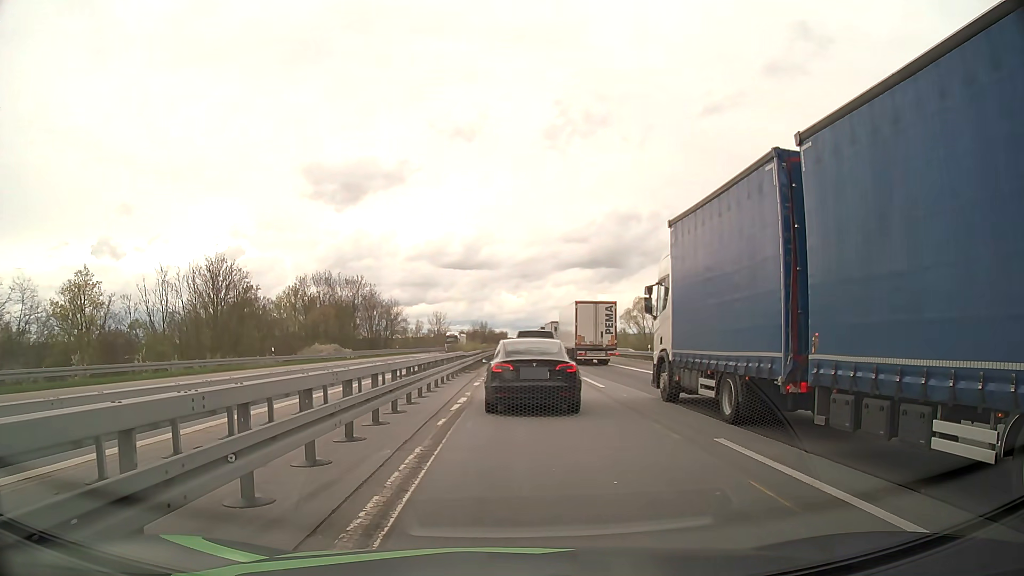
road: motorway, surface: asphalt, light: Day
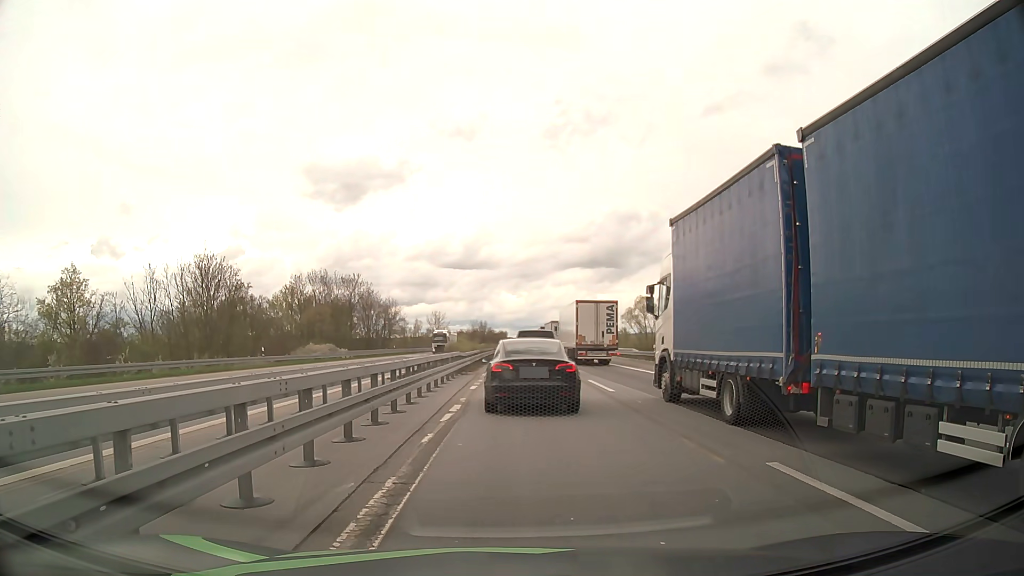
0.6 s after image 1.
(0.0, +2.0) m; +1°
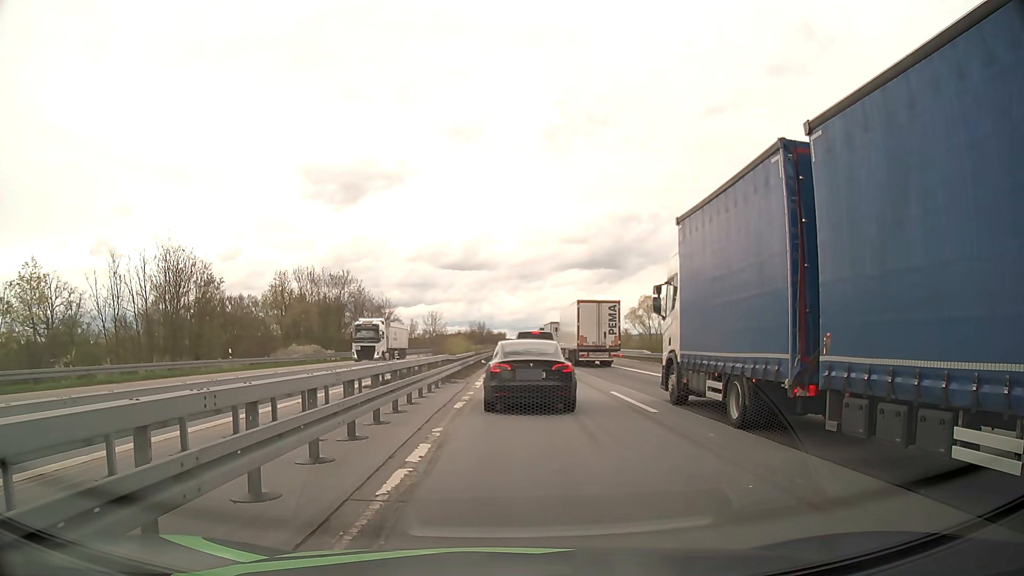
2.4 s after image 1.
(0.0, +5.7) m; 0°
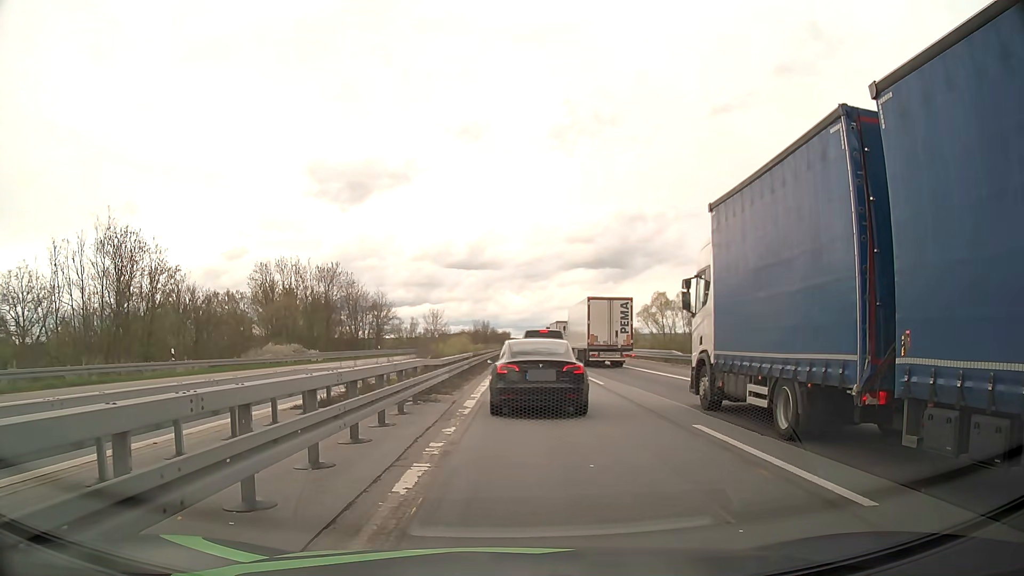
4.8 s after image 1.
(0.0, +8.5) m; 0°
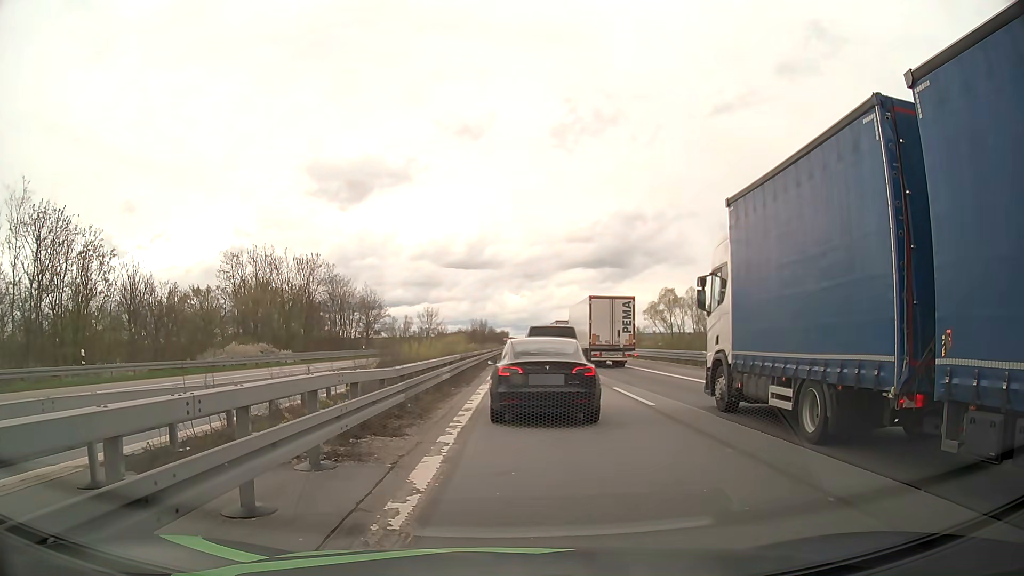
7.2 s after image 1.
(0.0, +8.2) m; 0°
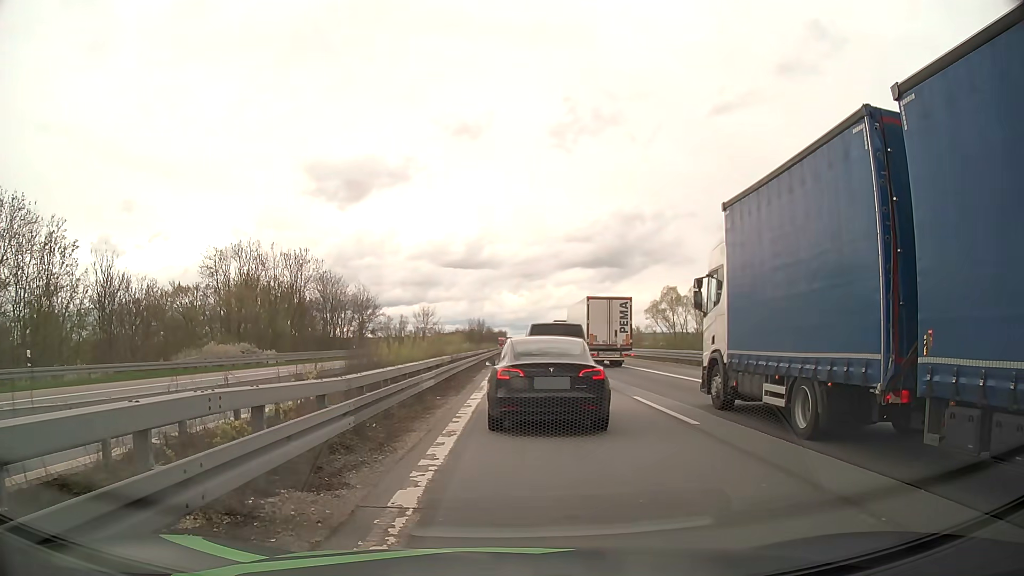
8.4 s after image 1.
(0.0, +3.7) m; 0°
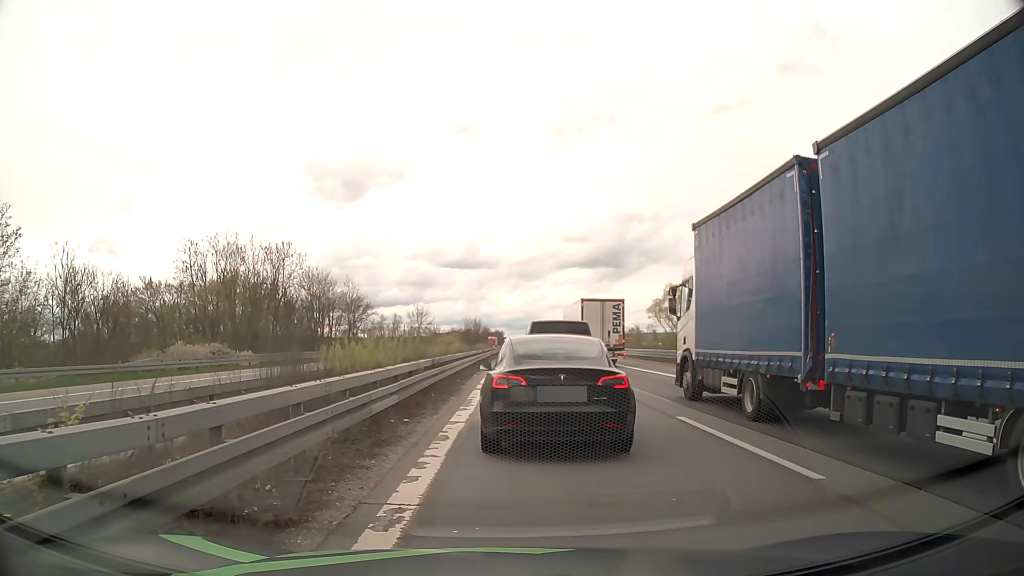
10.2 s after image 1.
(0.0, +4.8) m; +2°
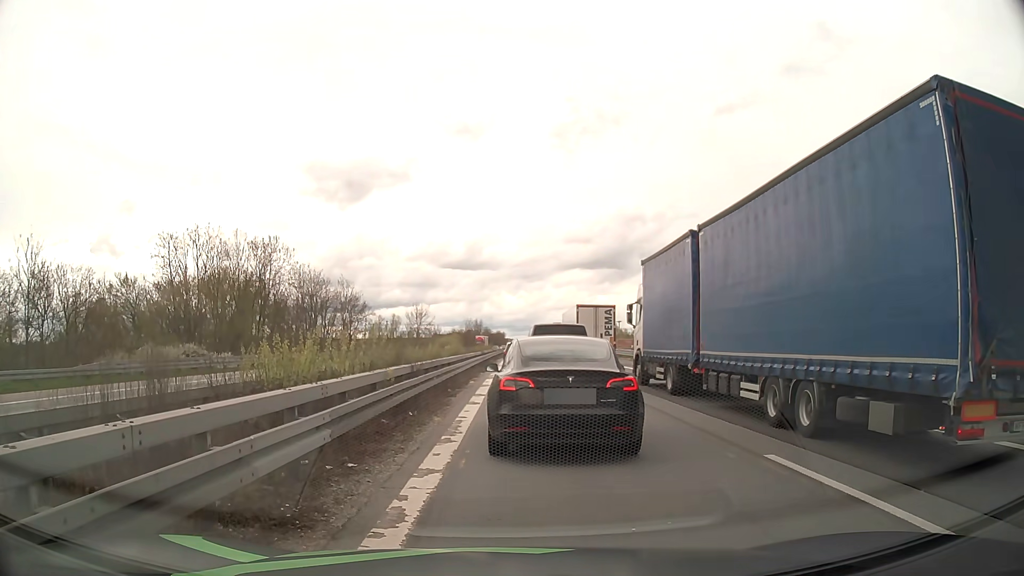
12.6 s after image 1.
(-0.1, +4.3) m; -1°
(0, +10) (0, +20) (0, +30) (0, +40) (0, +50) (0, +60) (0, +70) (+1, +80) (+1, +90) (+1, +100) m
